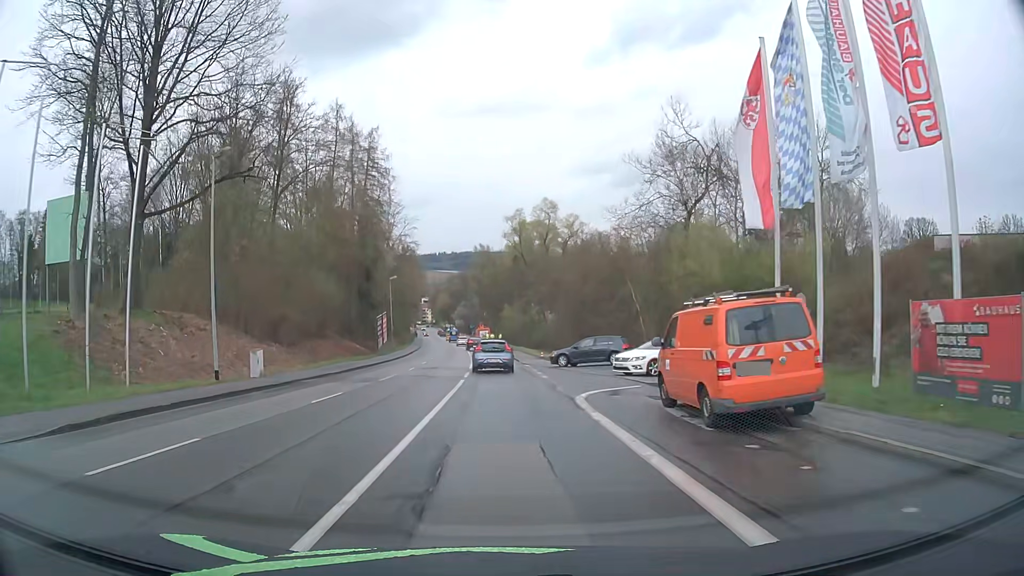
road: tertiary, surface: asphalt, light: Day
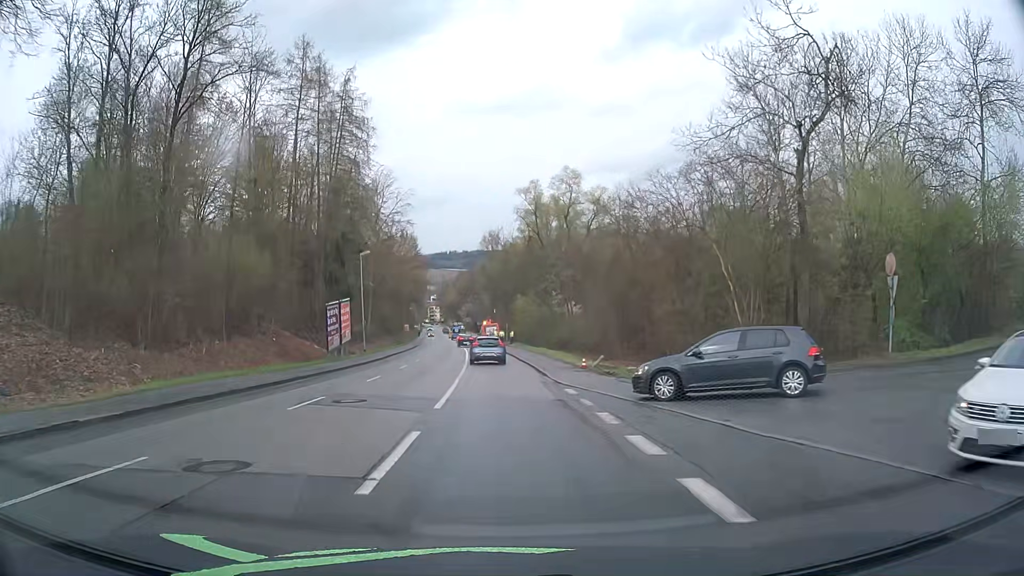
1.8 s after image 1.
(-0.1, +20.0) m; -1°
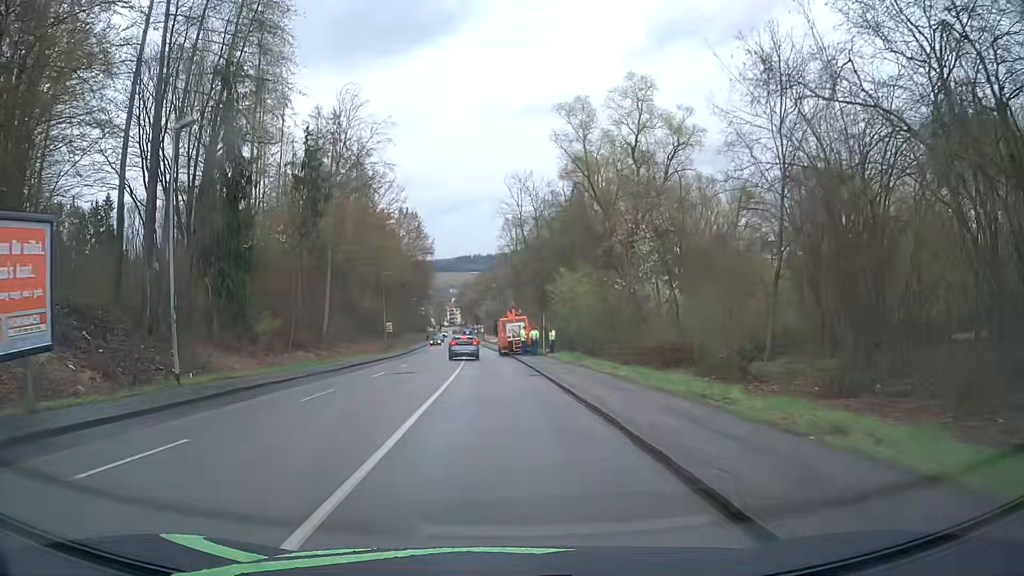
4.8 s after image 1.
(-0.4, +34.6) m; -1°
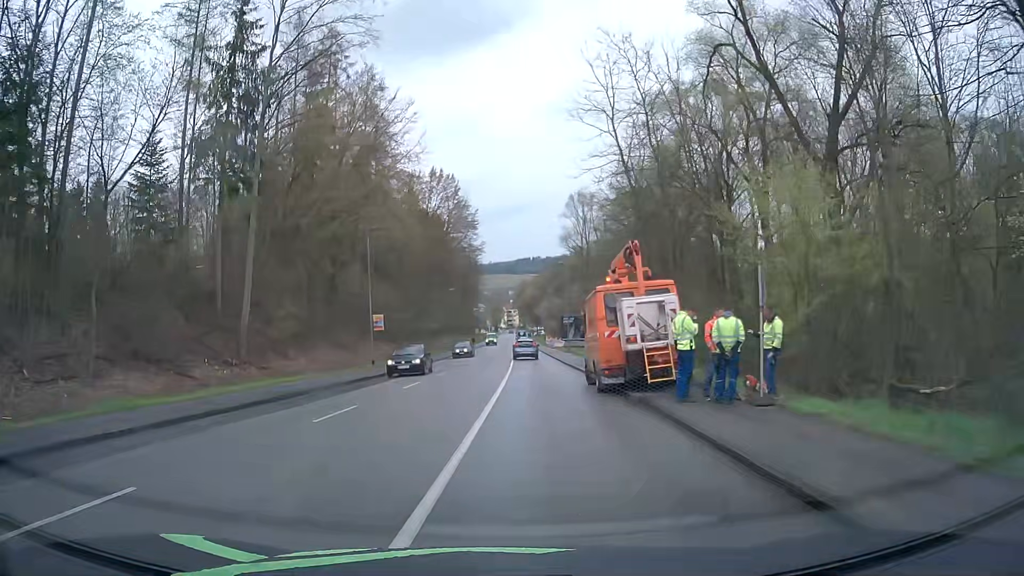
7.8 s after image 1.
(-1.2, +30.1) m; -6°
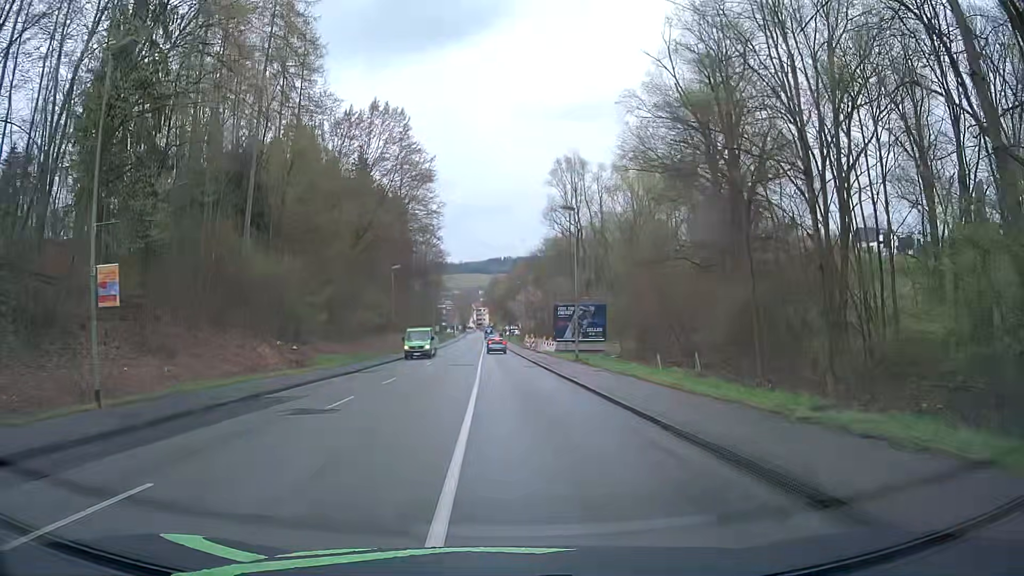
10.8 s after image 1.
(+0.4, +26.3) m; +3°
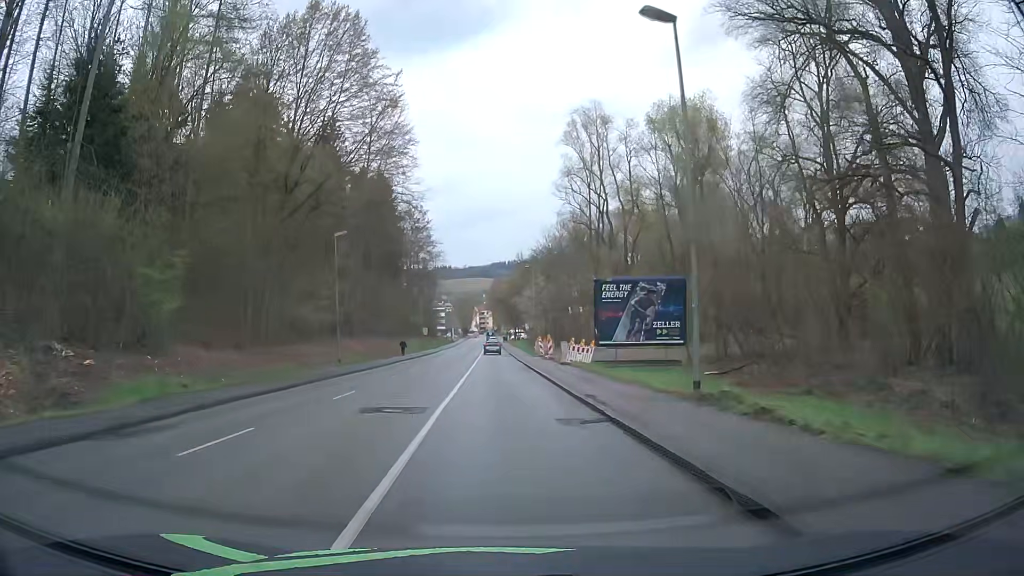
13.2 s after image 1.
(-0.1, +22.3) m; 0°
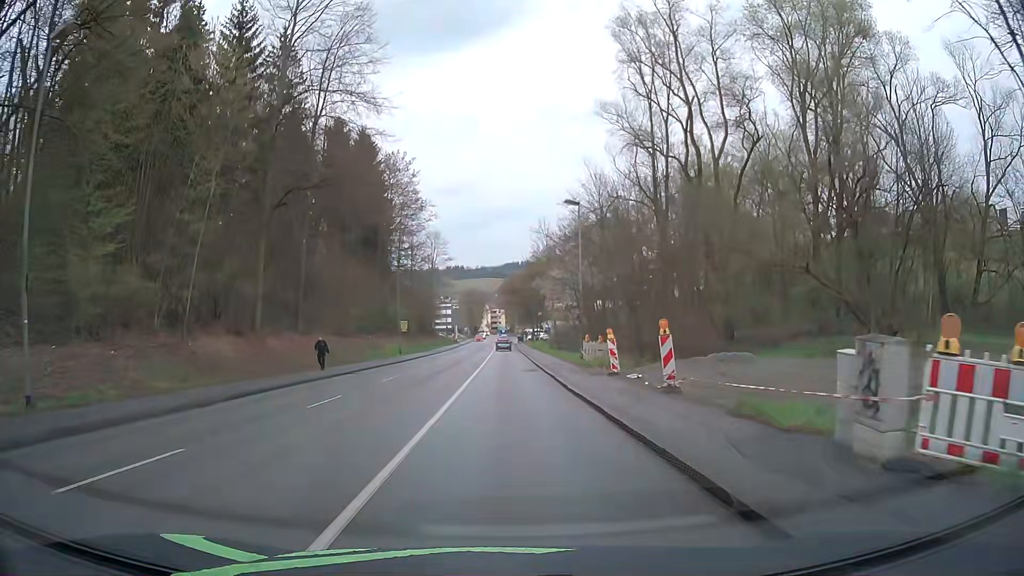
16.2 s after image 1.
(-0.9, +30.0) m; -2°
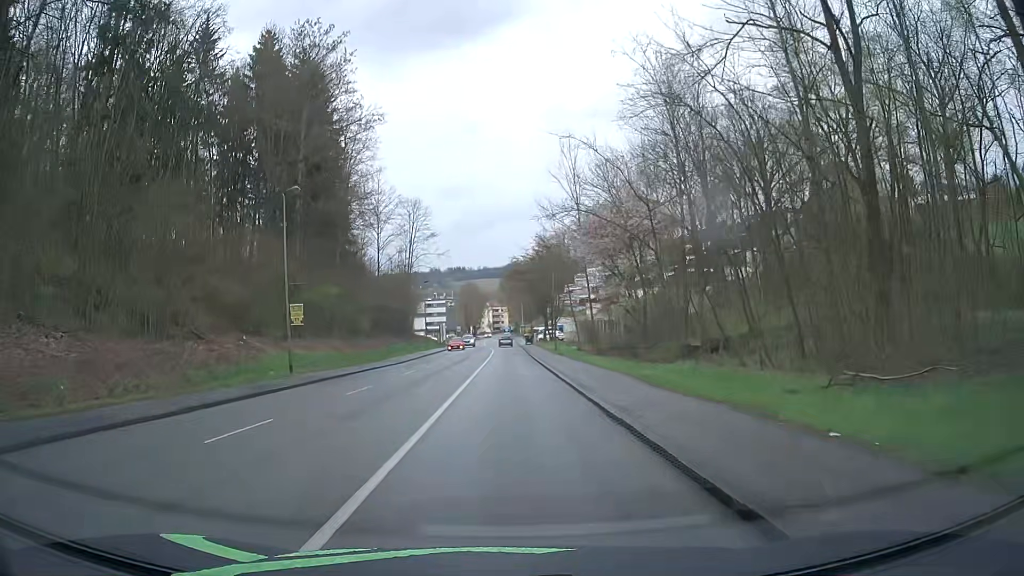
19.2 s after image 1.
(0.0, +32.4) m; 0°
(0, +10) (0, +20) (0, +30) (0, +40) (0, +50) (0, +60) (0, +70) (0, +80) (0, +90) (0, +100) m
